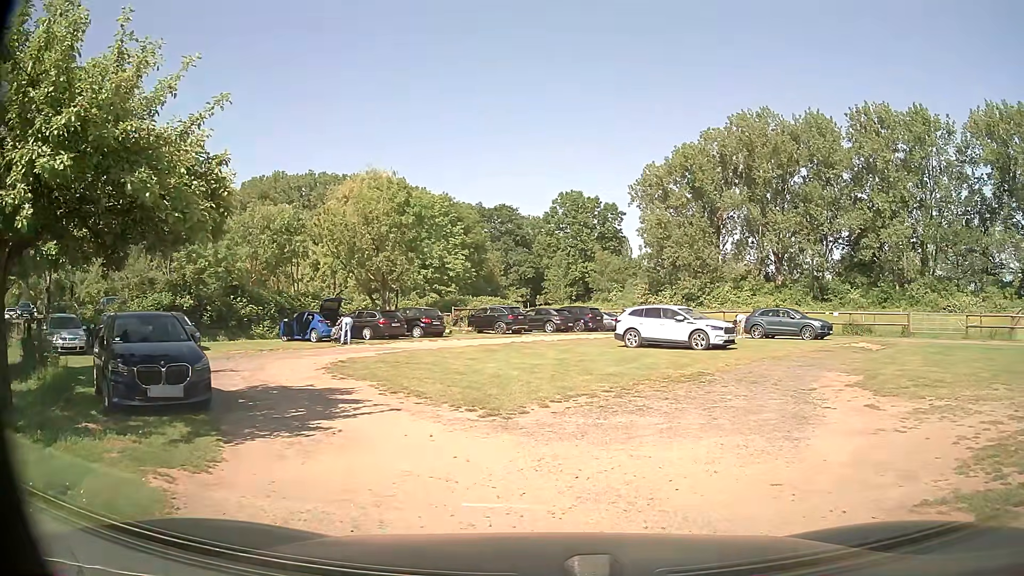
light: Day
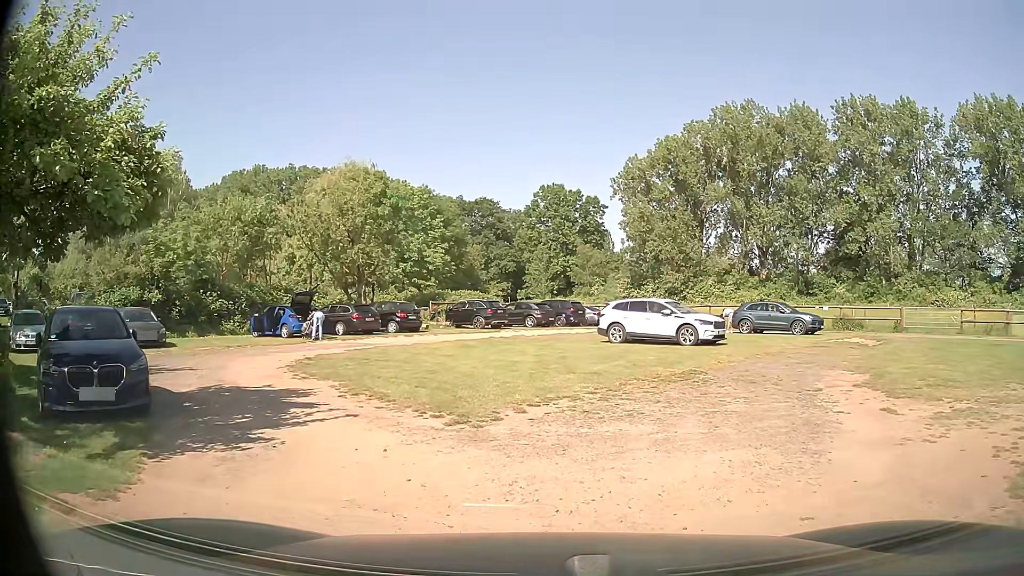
(0.0, +1.3) m; +4°
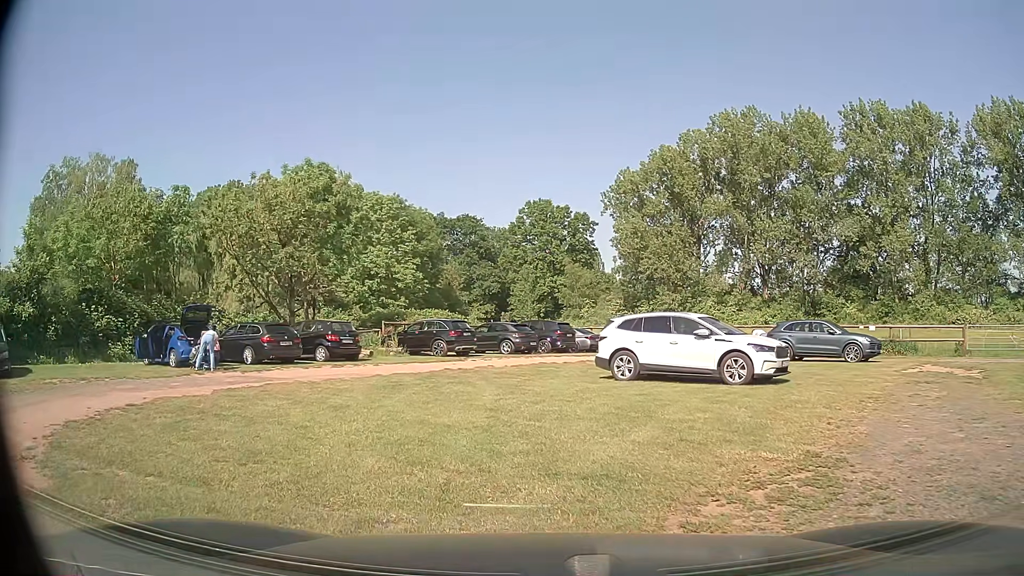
(+0.2, +8.2) m; +1°
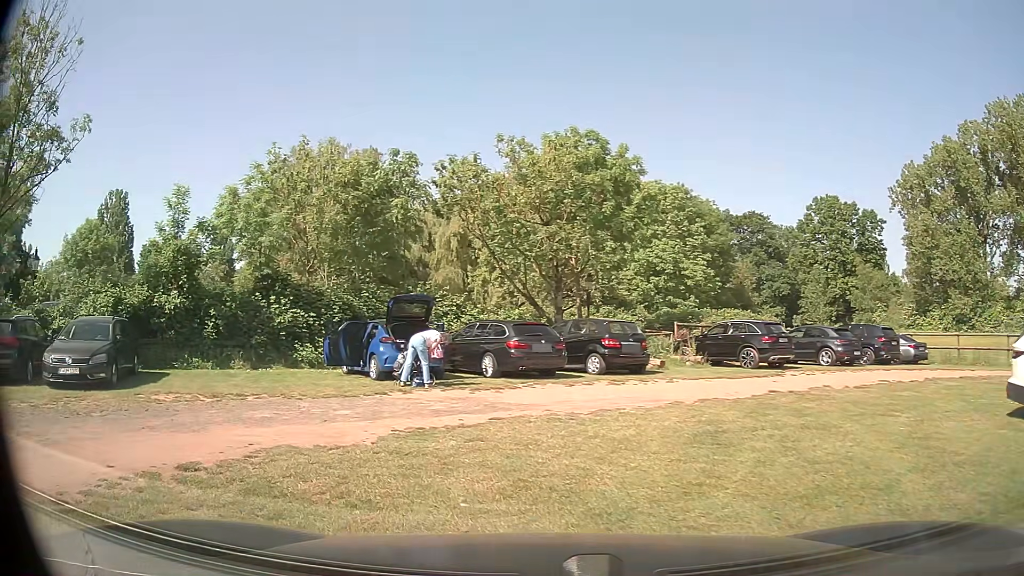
(-1.2, +6.3) m; -23°
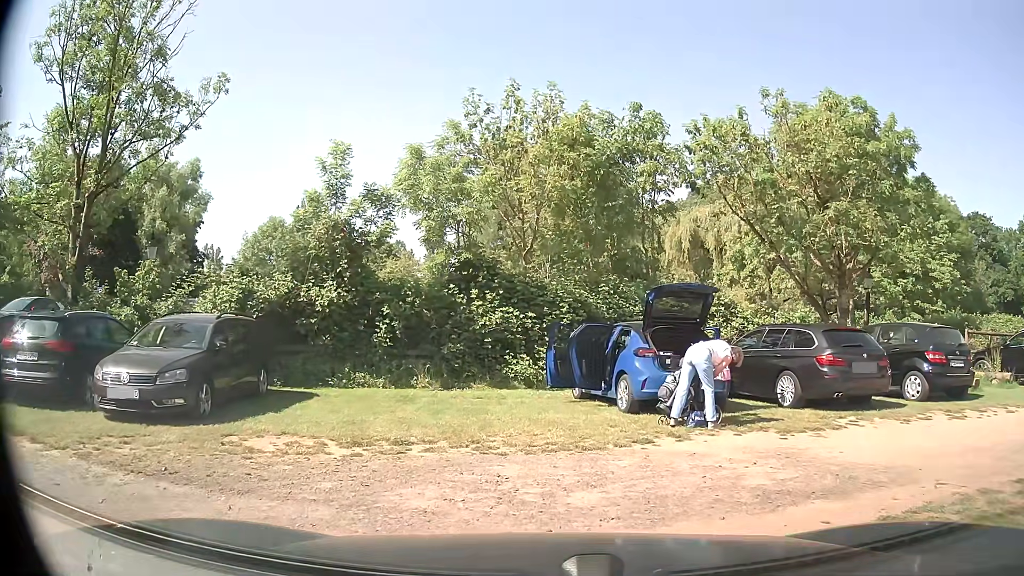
(-1.3, +5.1) m; -17°
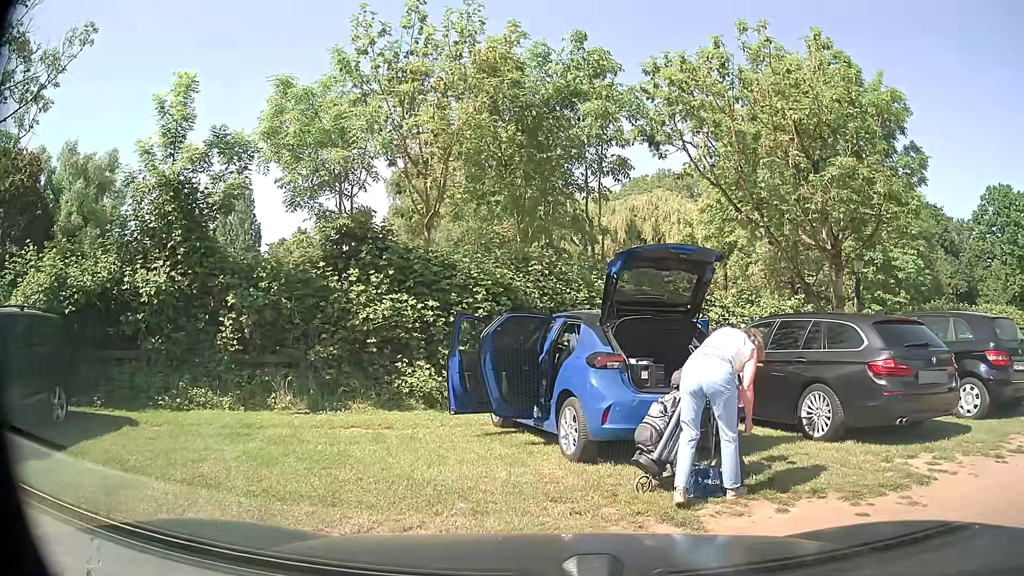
(-0.2, +4.0) m; +2°
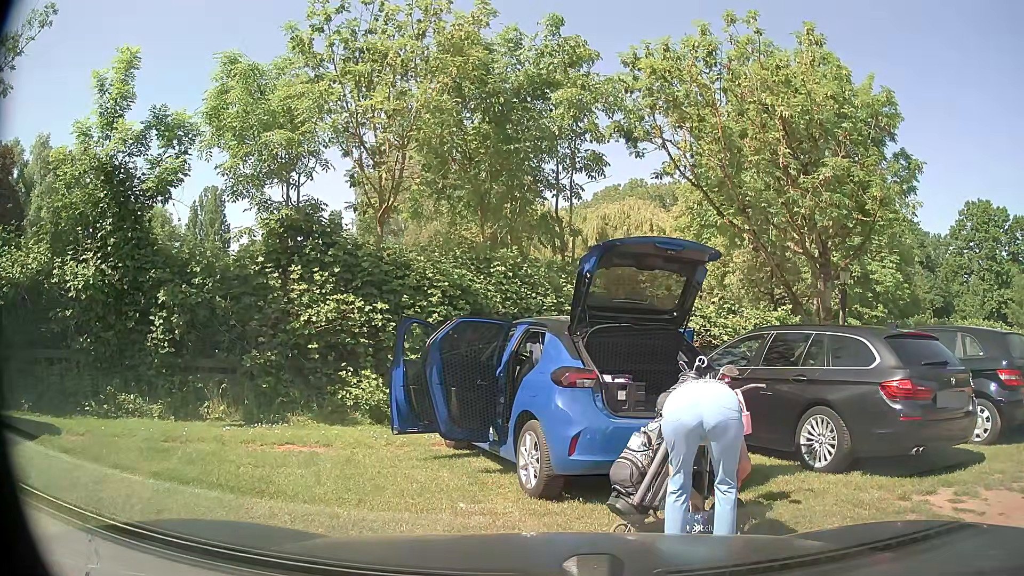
(0.0, +1.1) m; 0°
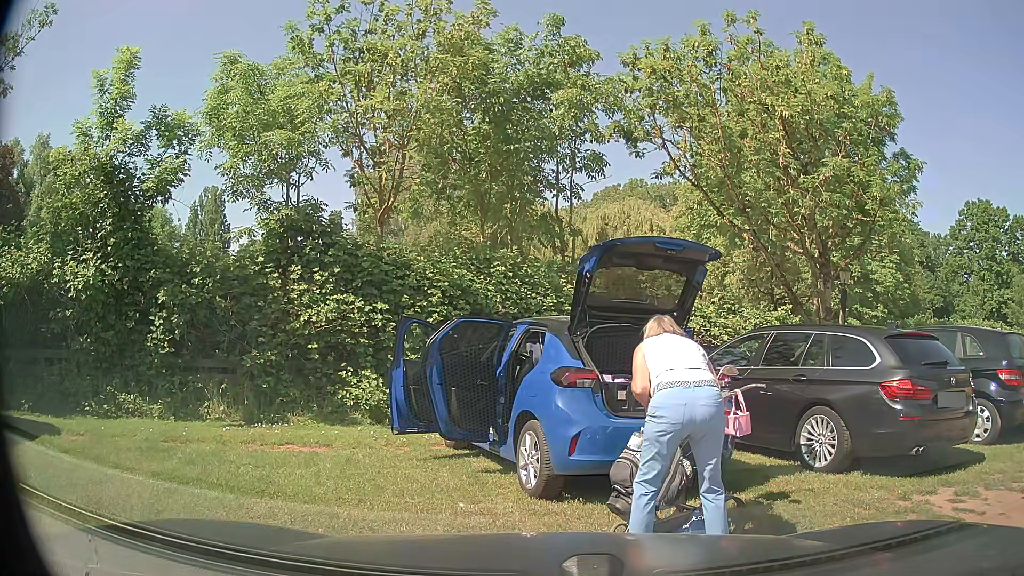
(0.0, 0.0) m; 0°
